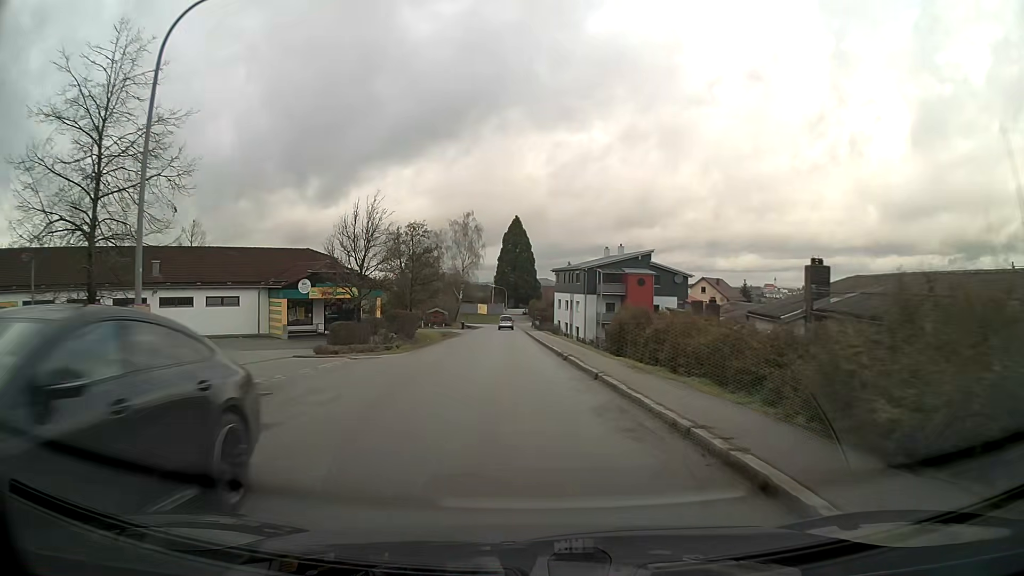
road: tertiary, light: Day
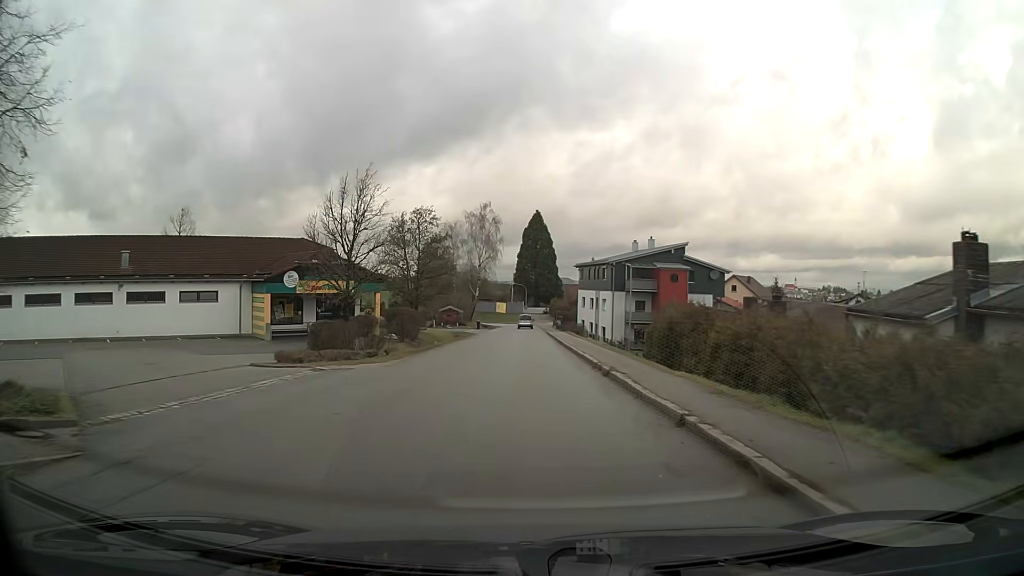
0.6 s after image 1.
(-0.1, +6.8) m; -1°
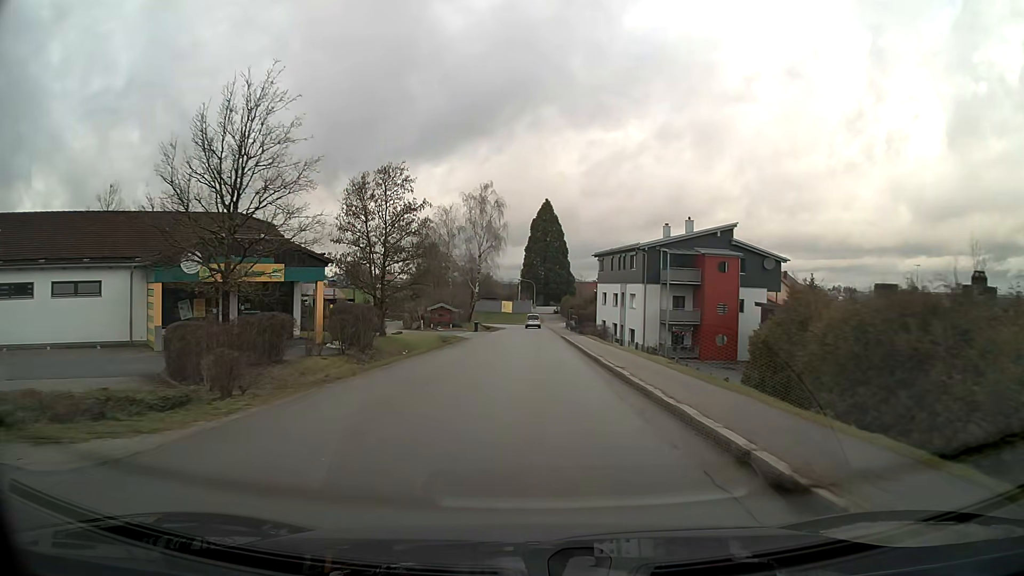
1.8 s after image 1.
(-0.1, +14.1) m; 0°
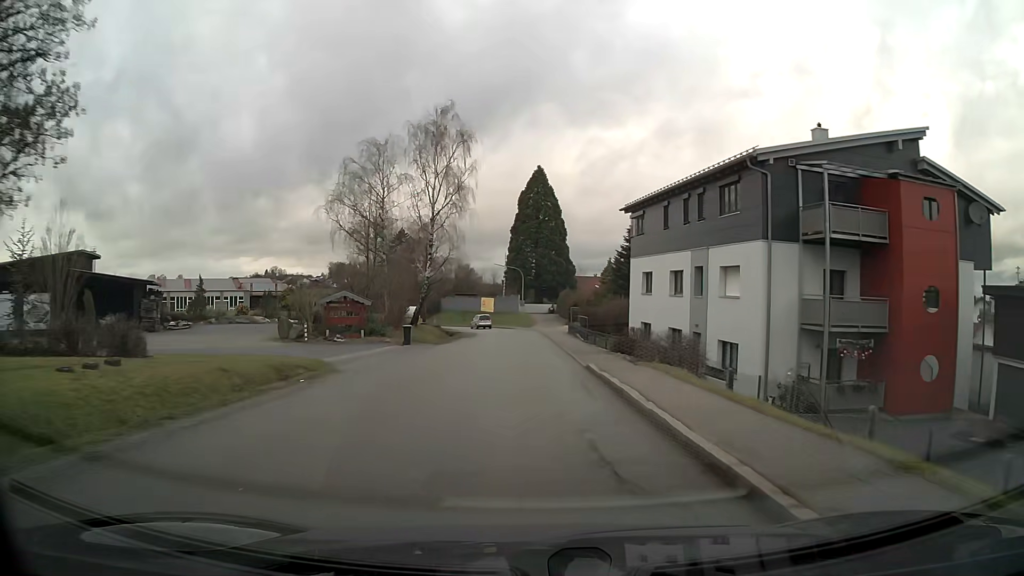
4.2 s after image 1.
(+0.2, +29.9) m; 0°
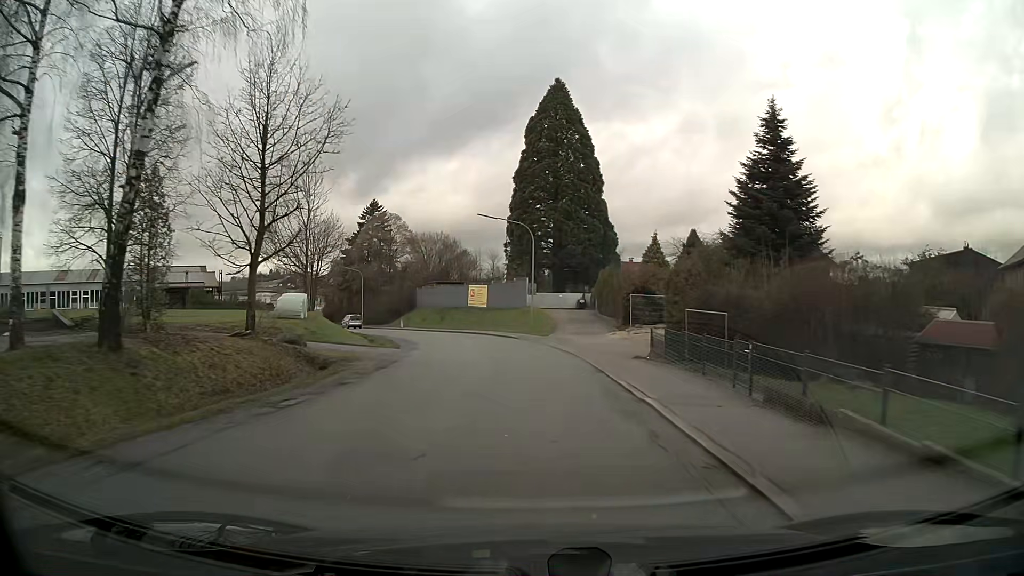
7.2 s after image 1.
(-0.3, +37.7) m; 0°
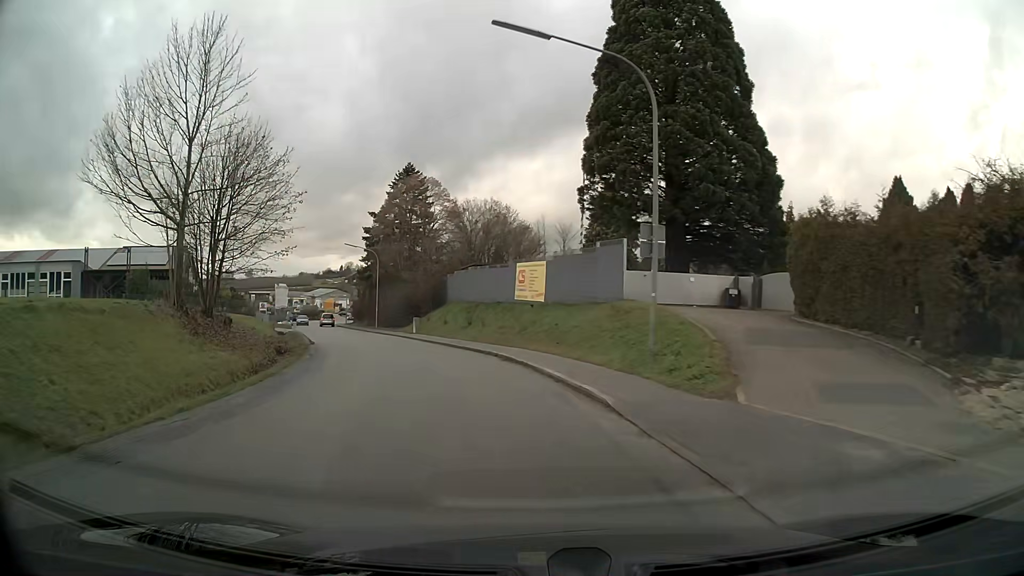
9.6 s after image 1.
(-1.7, +28.2) m; -10°
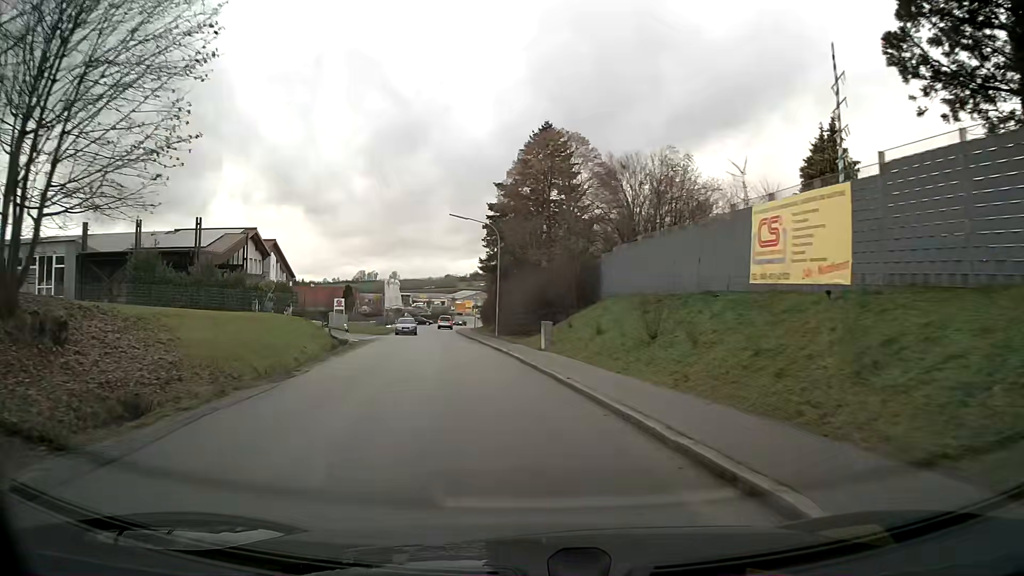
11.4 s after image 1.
(-2.3, +20.7) m; -12°
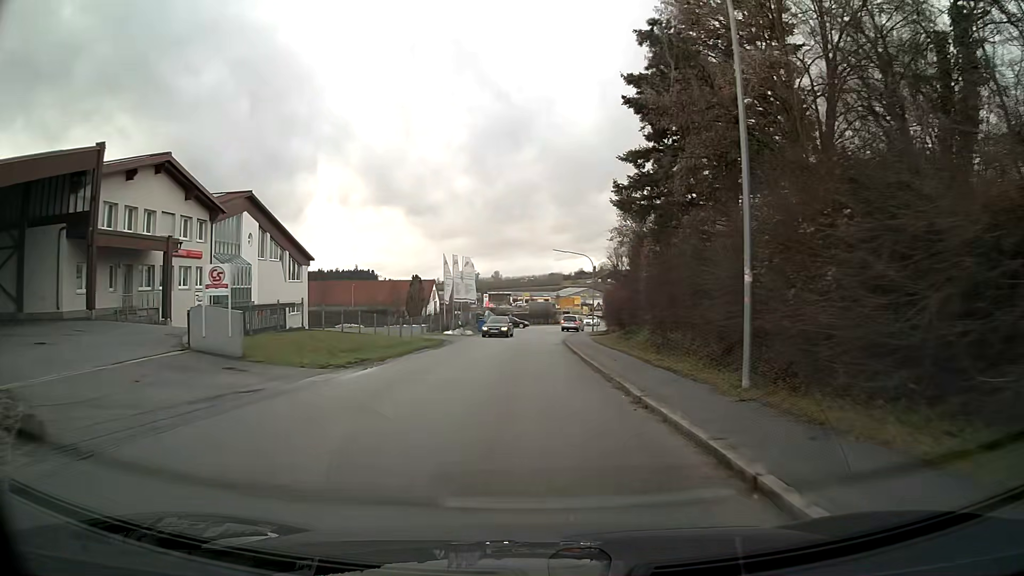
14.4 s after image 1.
(-3.1, +35.4) m; -7°
(0, +10) (0, +20) (0, +30) (0, +40) (+1, +50) (+2, +60) (+4, +70) (+6, +79) (+3, +88) (-6, +92) m
